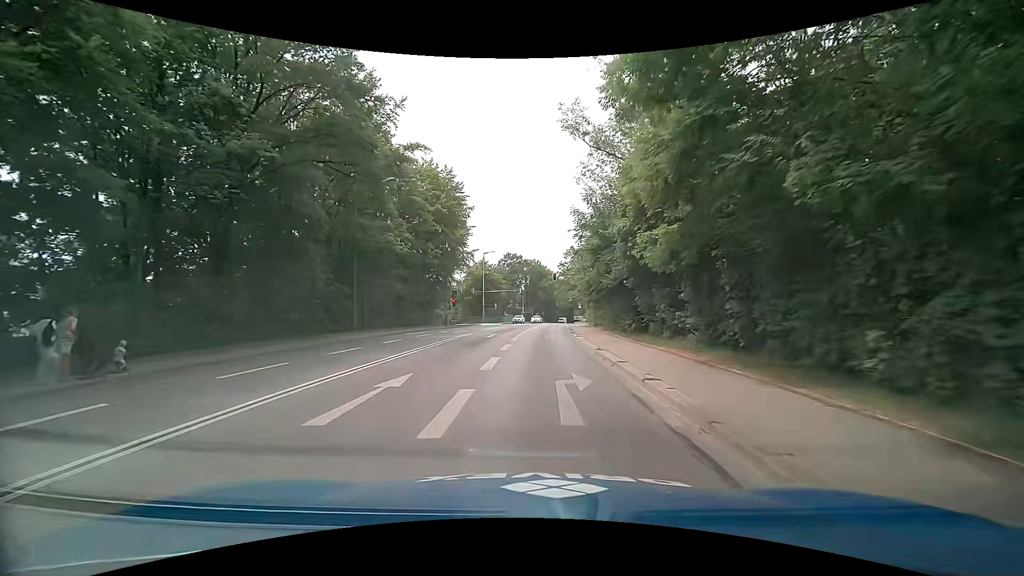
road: secondary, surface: asphalt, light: Day
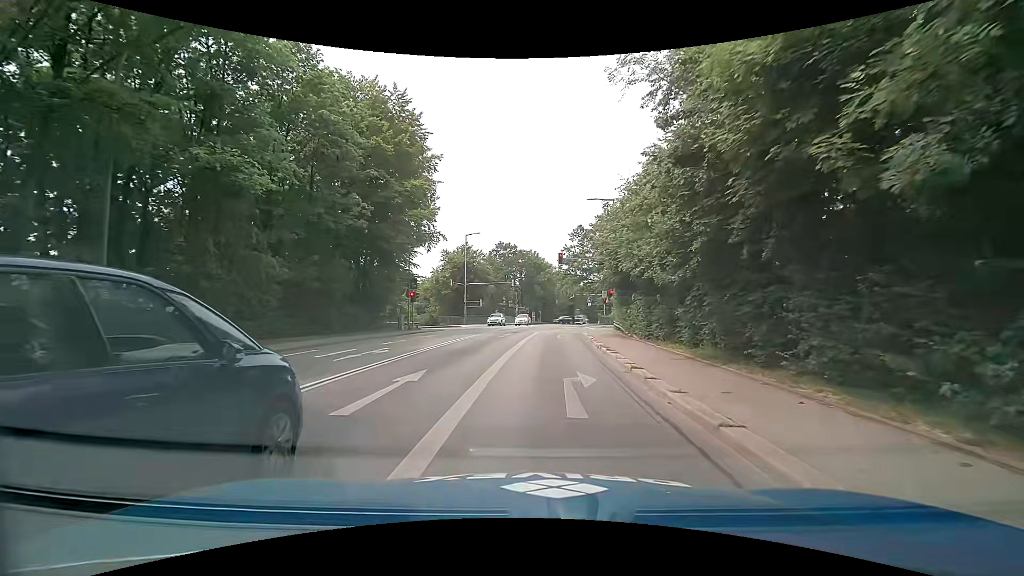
(+0.2, +19.4) m; +1°
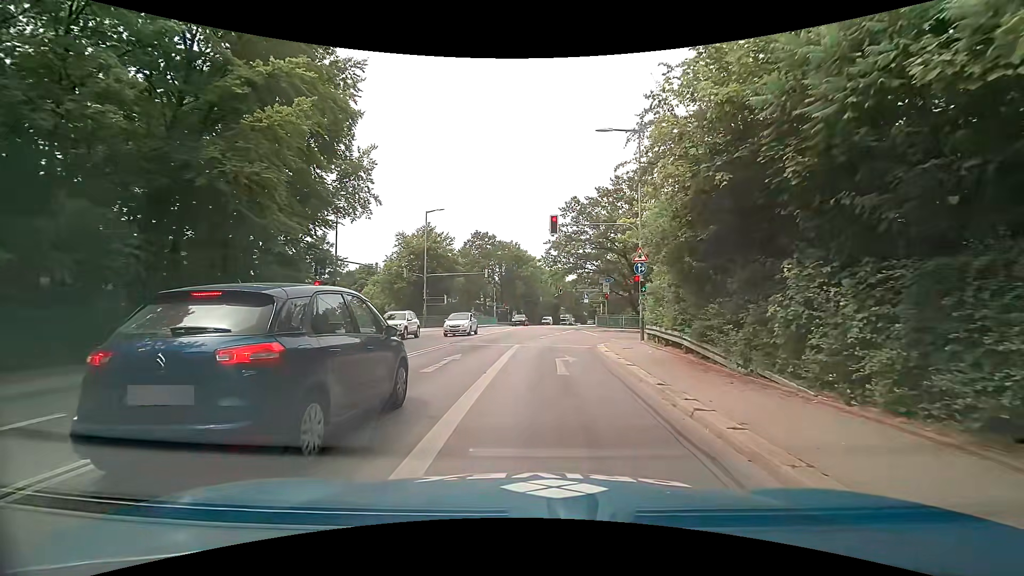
(+0.1, +15.3) m; +1°
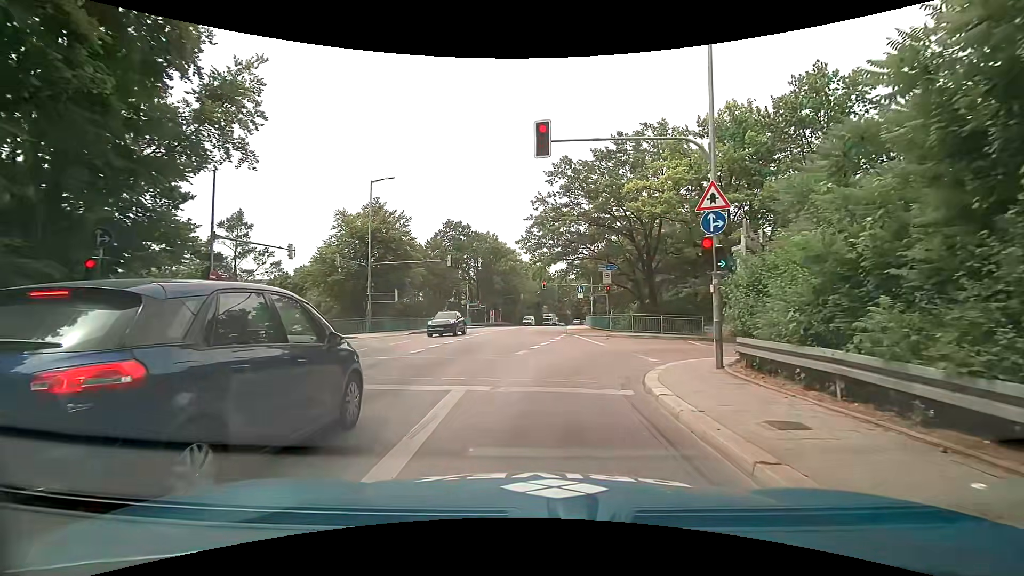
(+0.2, +12.2) m; +3°
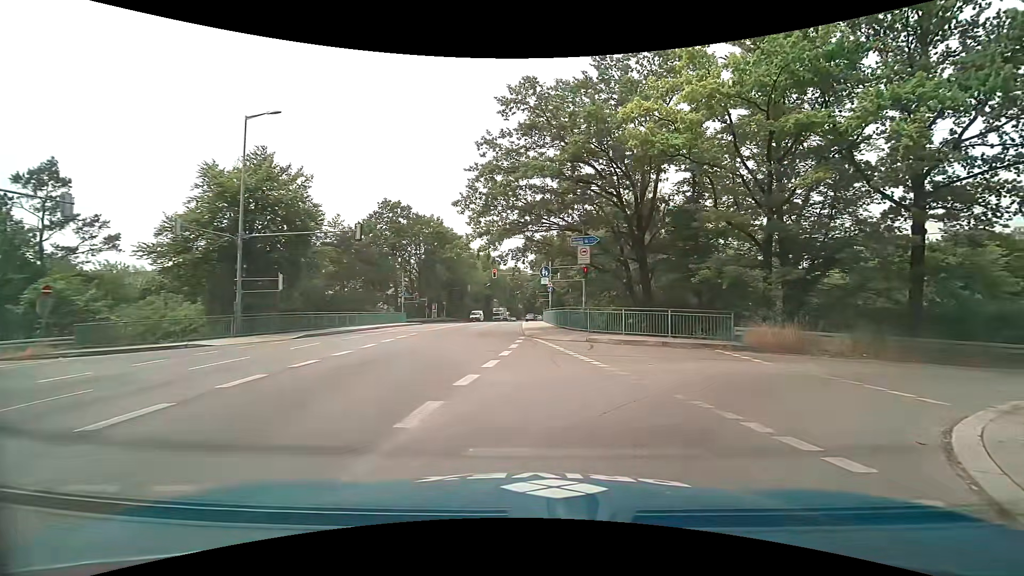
(0.0, +11.6) m; +3°
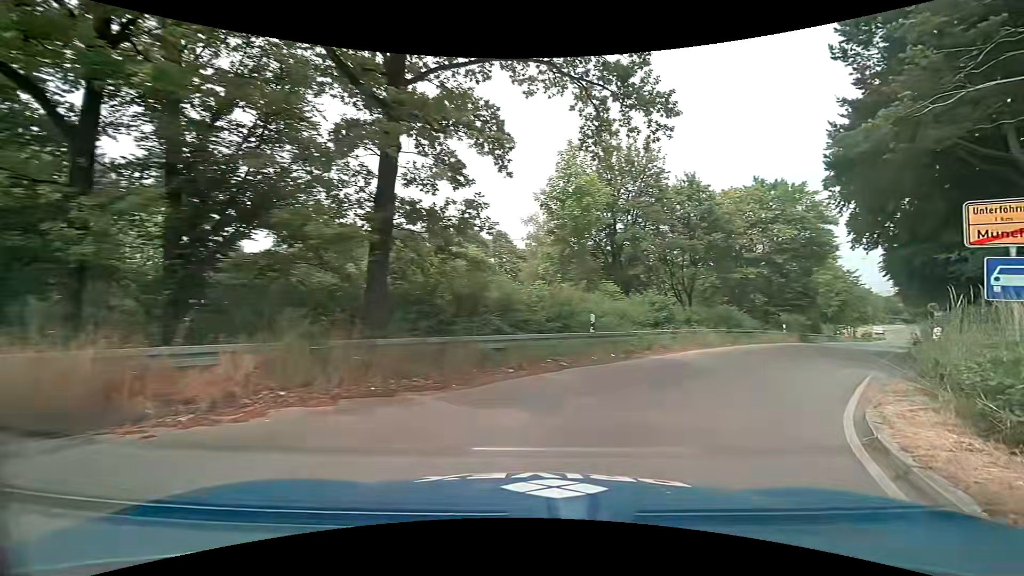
(+6.3, +12.4) m; +55°
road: trunk_link
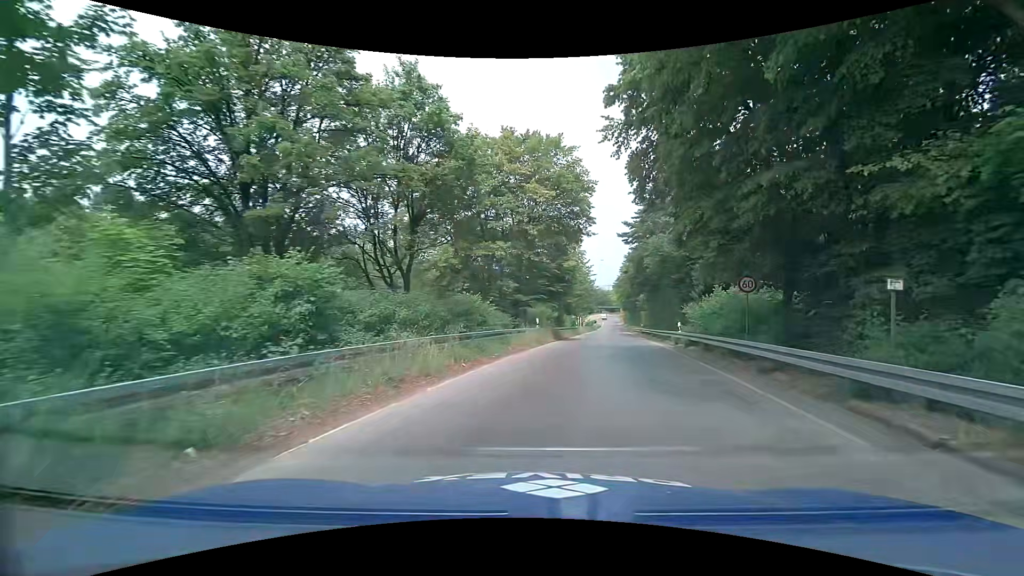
(+5.2, +13.8) m; +29°
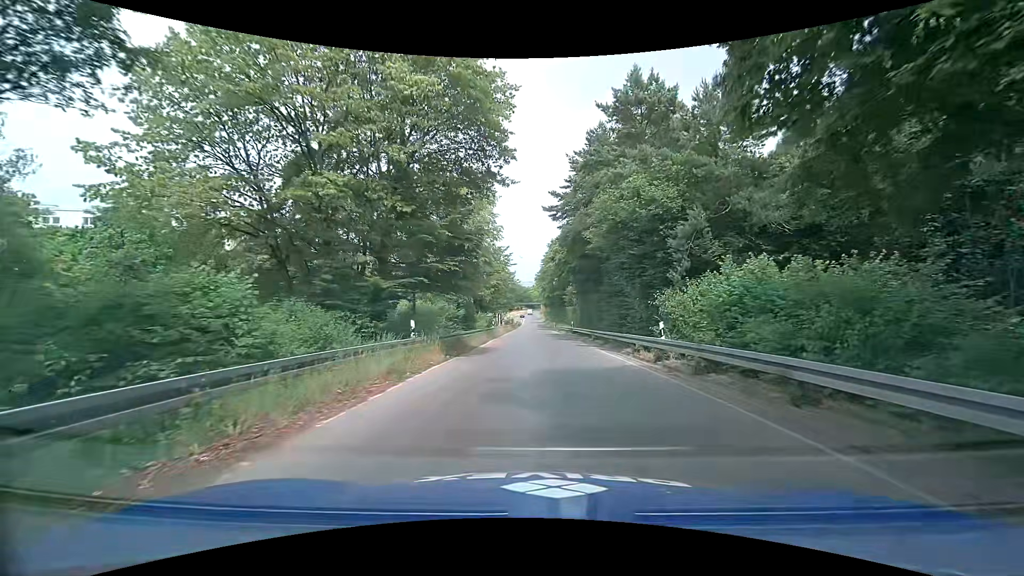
(+1.4, +13.1) m; +8°
